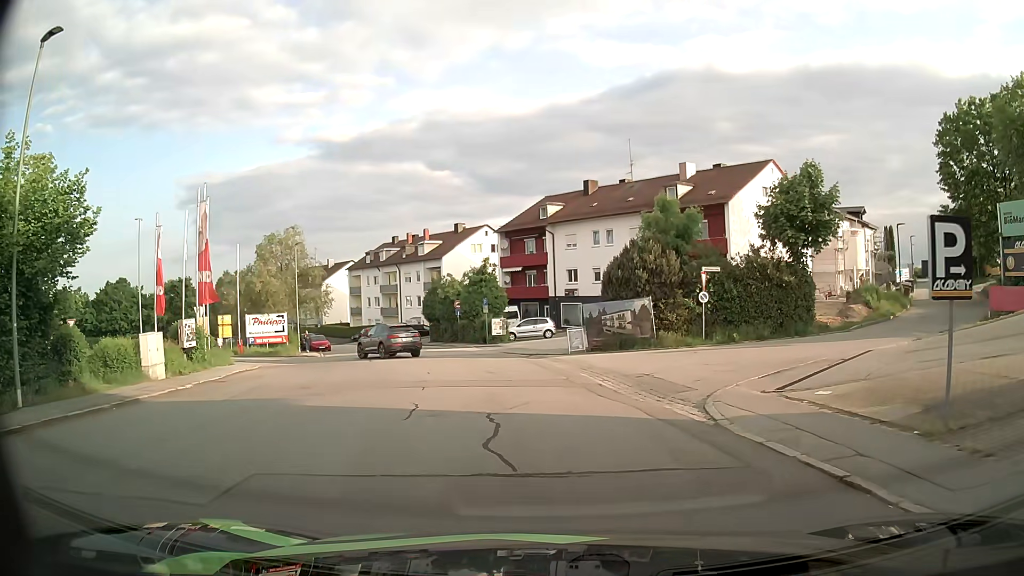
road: residential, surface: asphalt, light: Day
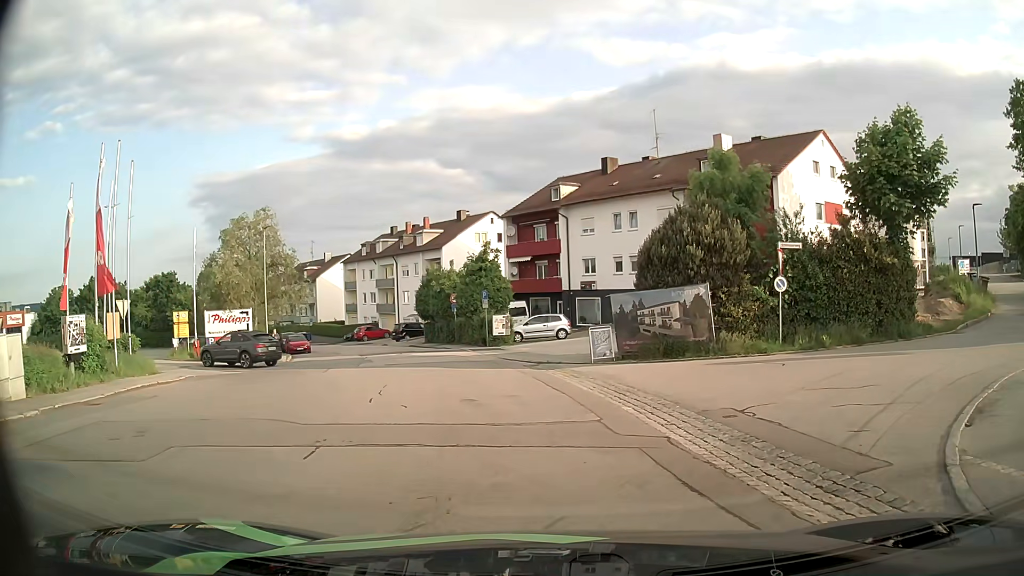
(-0.1, +7.7) m; -2°
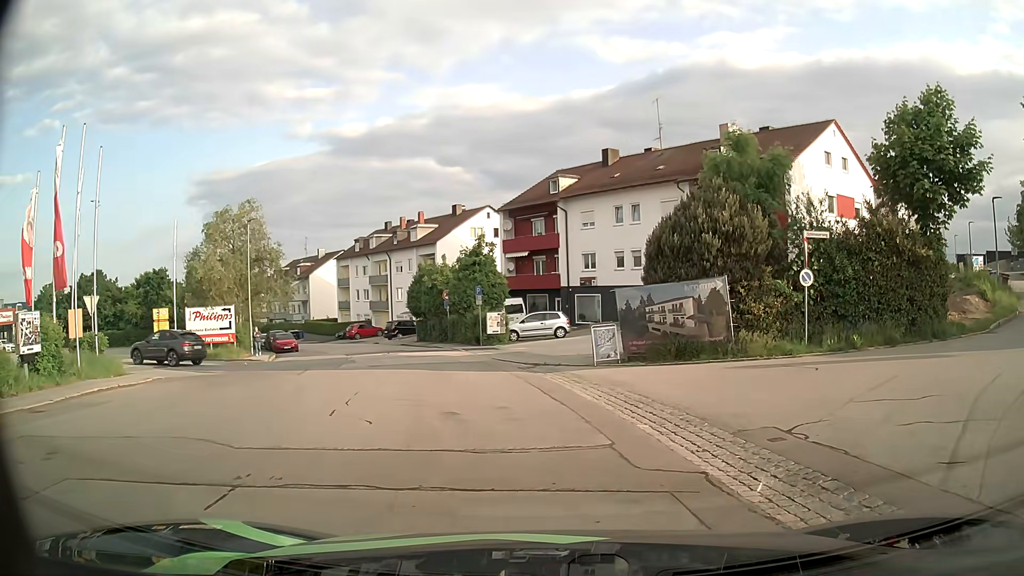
(0.0, +2.1) m; 0°
